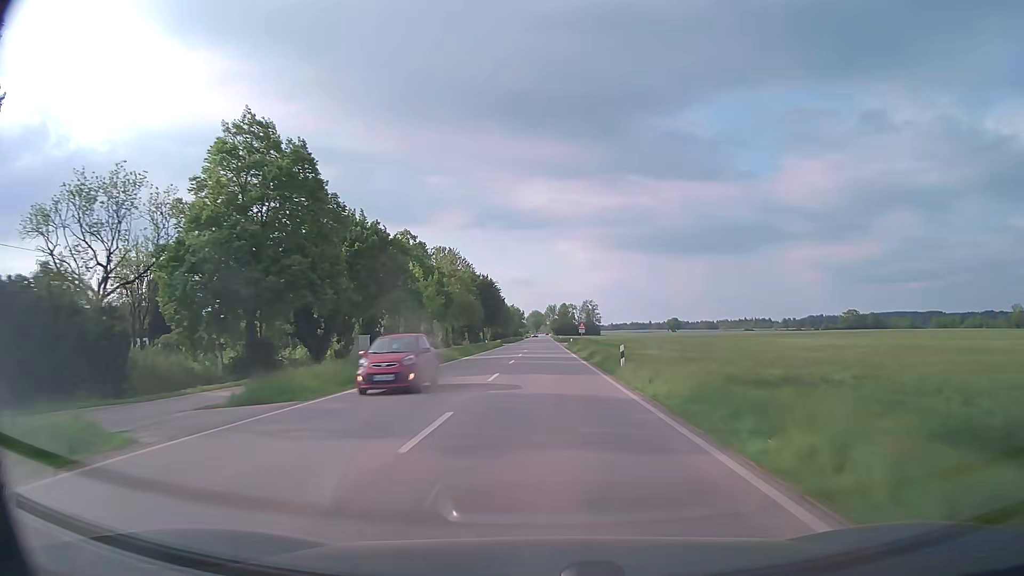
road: secondary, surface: asphalt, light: Day
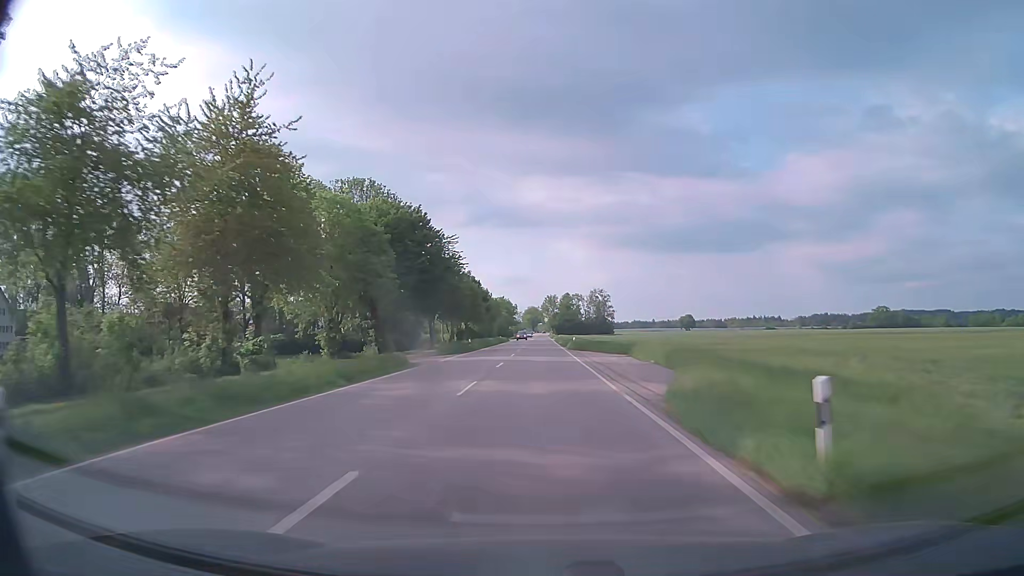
(+0.3, +65.2) m; 0°
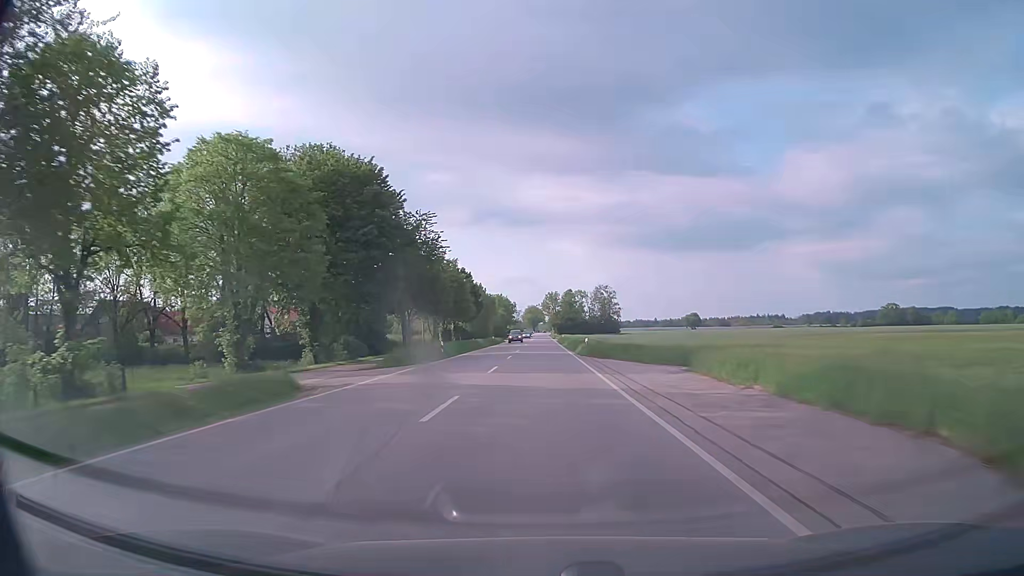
(0.0, +16.3) m; 0°
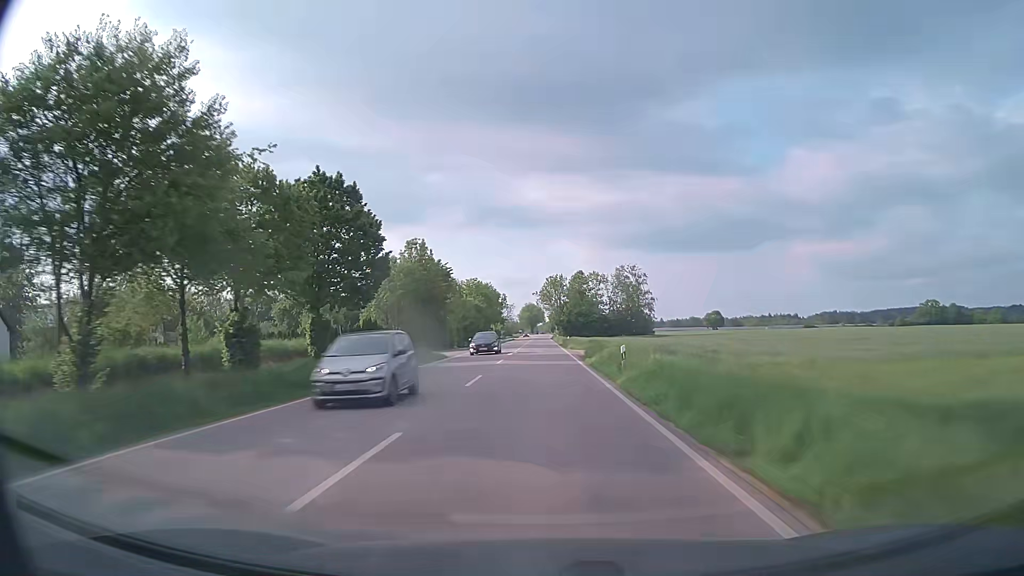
(0.0, +65.2) m; 0°
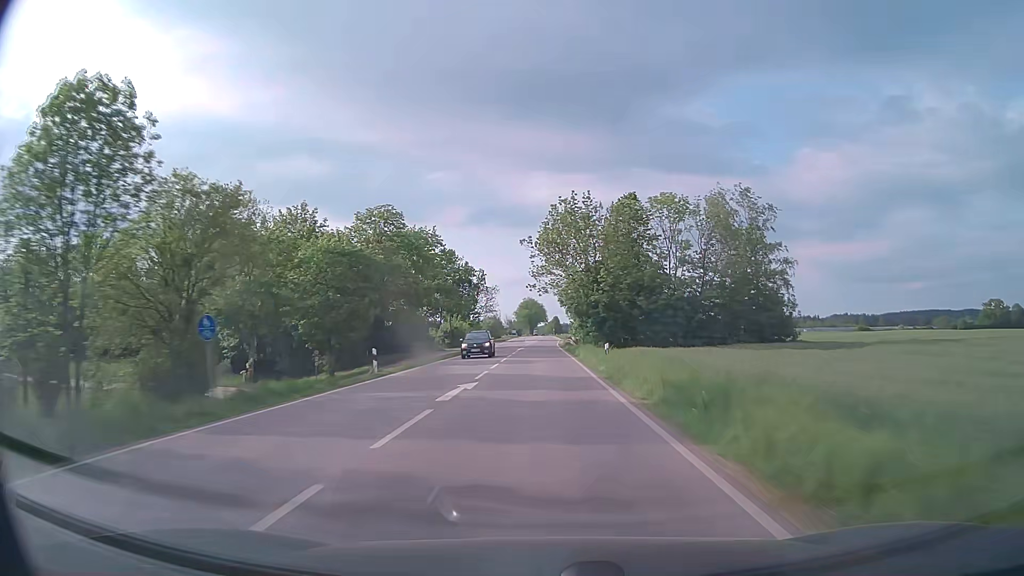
(-0.1, +81.4) m; 0°
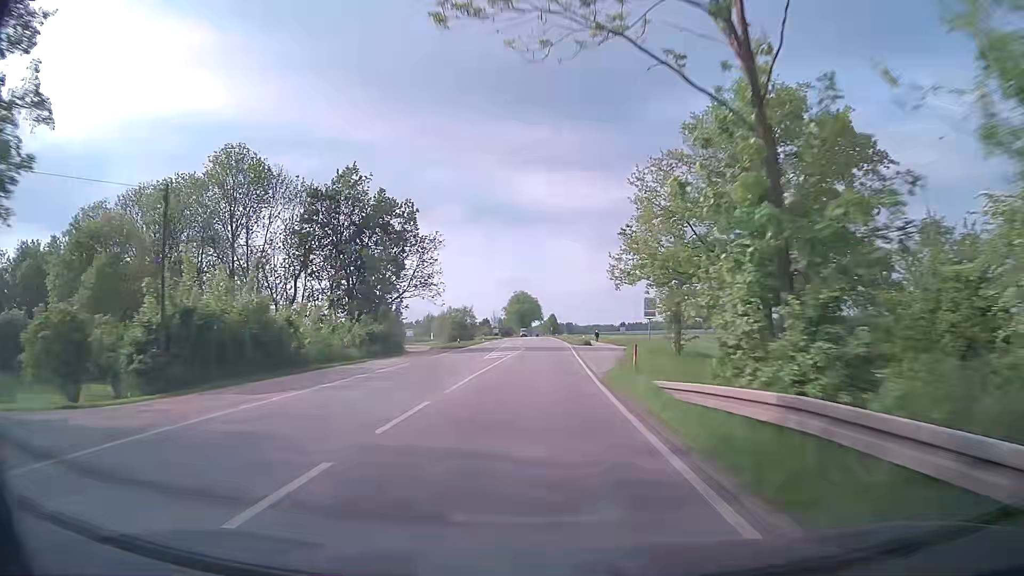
(0.0, +65.1) m; 0°
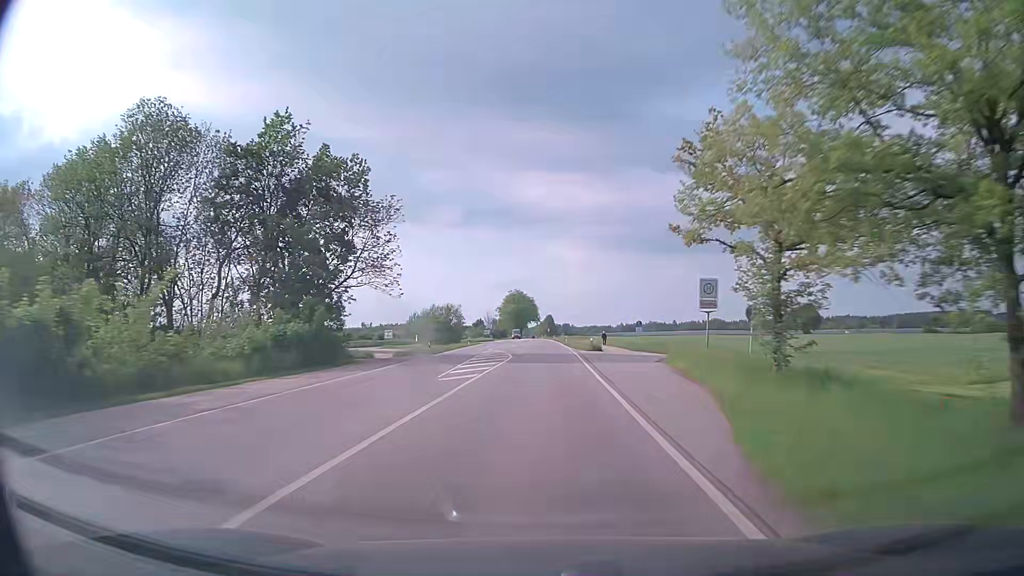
(+0.1, +16.3) m; 0°
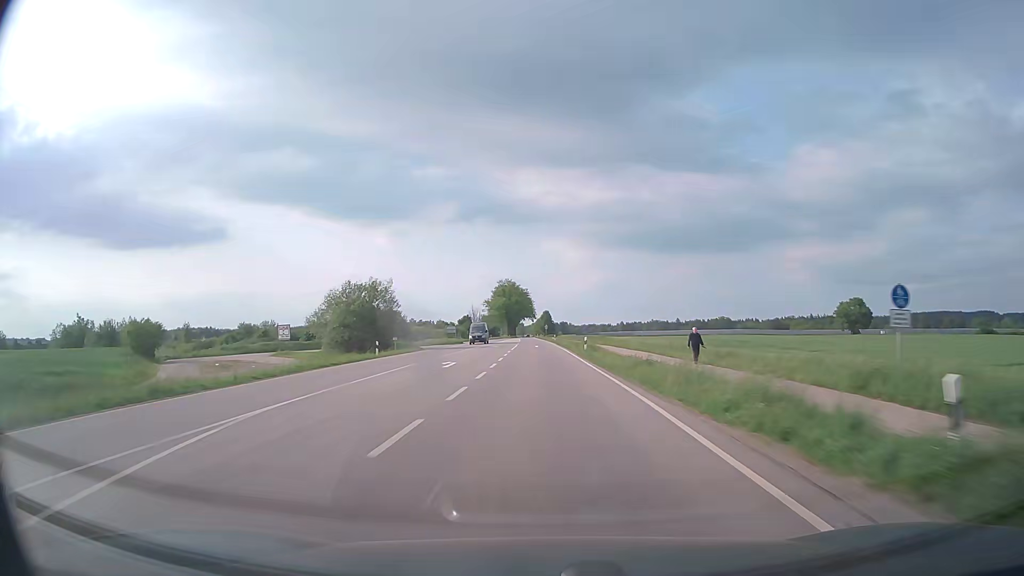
(+0.1, +48.8) m; 0°
(0, +10) (0, +20) (0, +30) (0, +40) (-1, +50) (-1, +60) (-1, +70) (-1, +80) (-2, +90) (-2, +100) m
